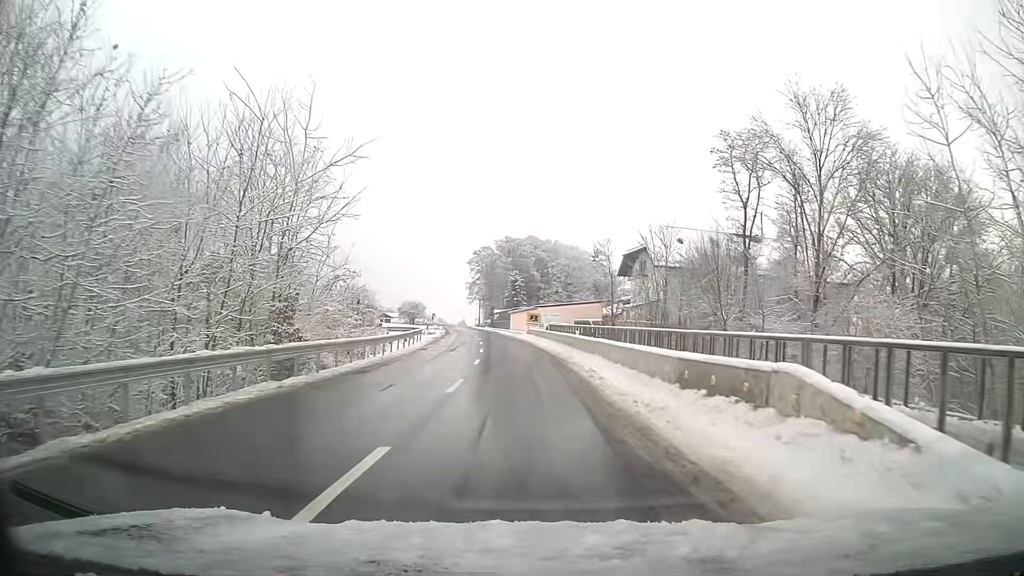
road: tertiary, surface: asphalt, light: Day
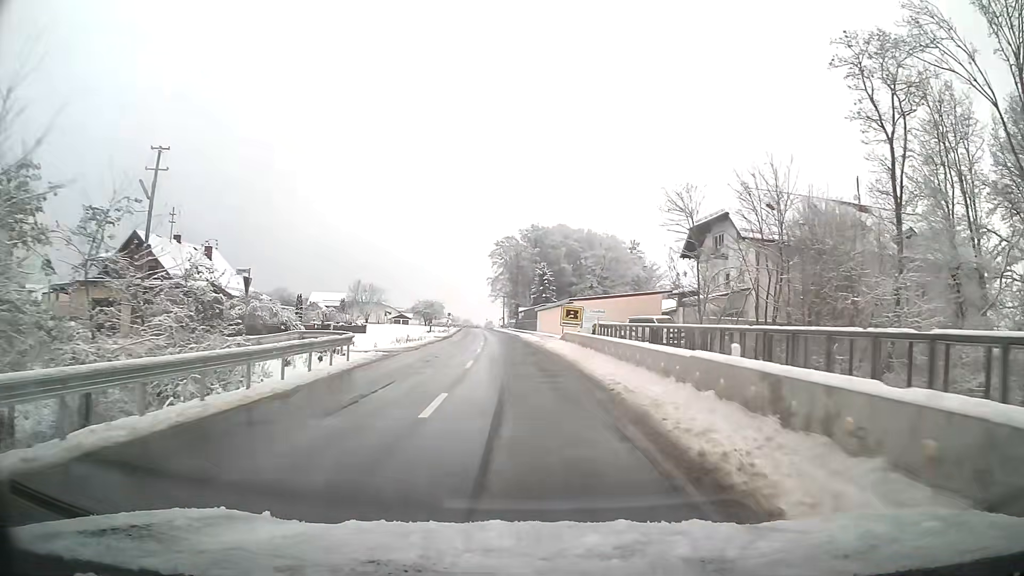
(-0.5, +22.1) m; -3°
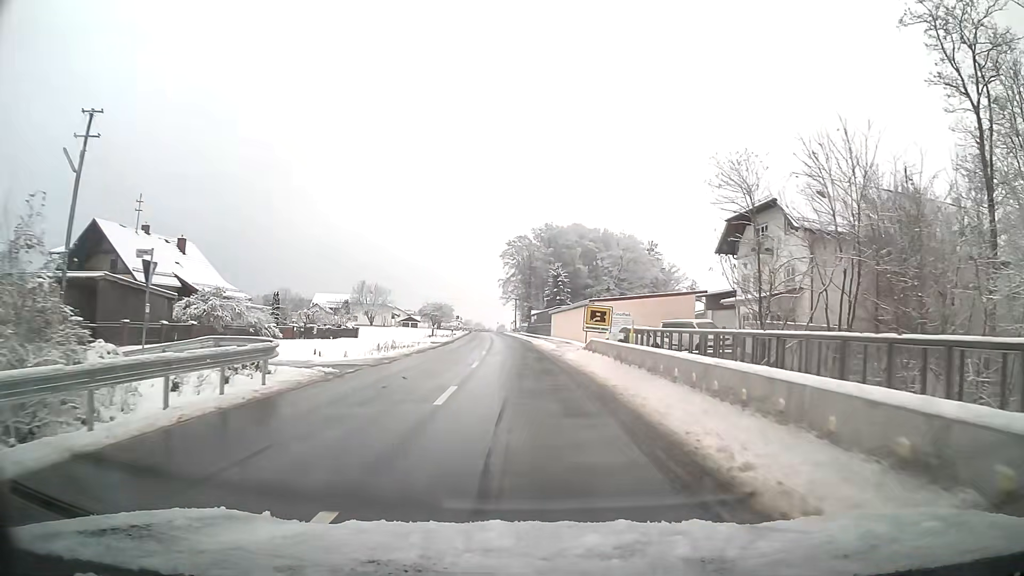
(-0.1, +7.8) m; -1°
